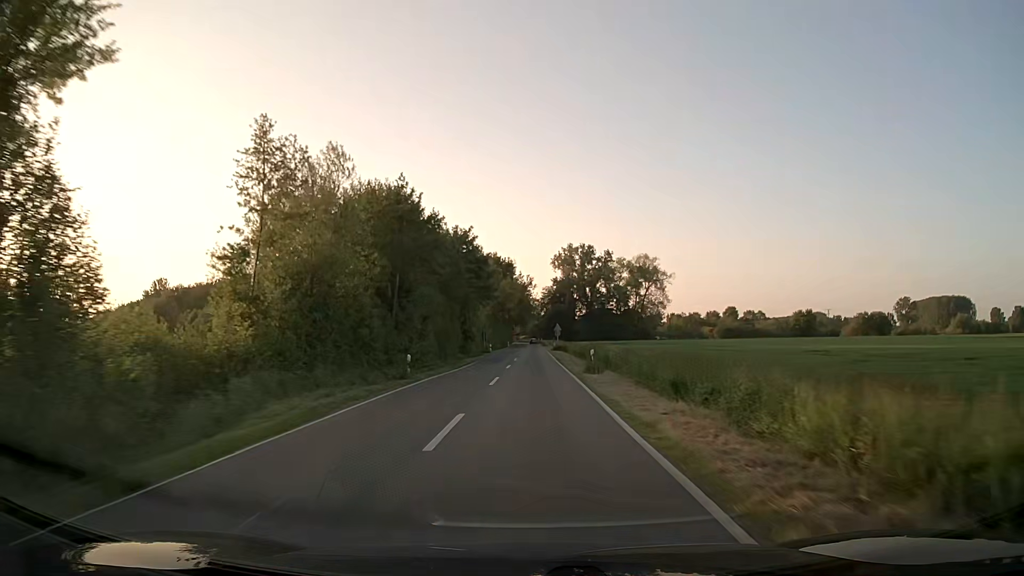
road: secondary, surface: asphalt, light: Day
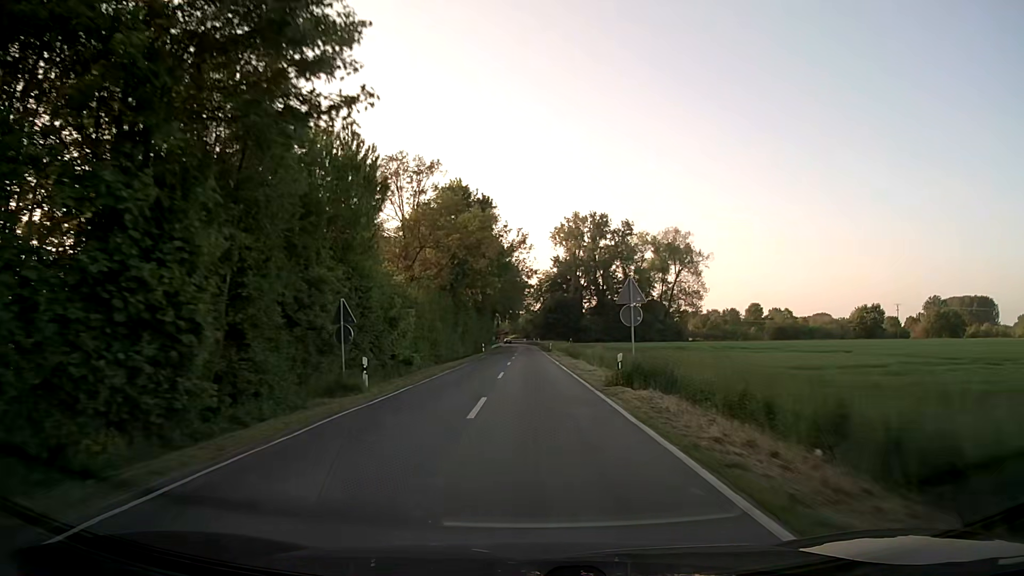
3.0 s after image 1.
(+0.1, +57.2) m; +1°
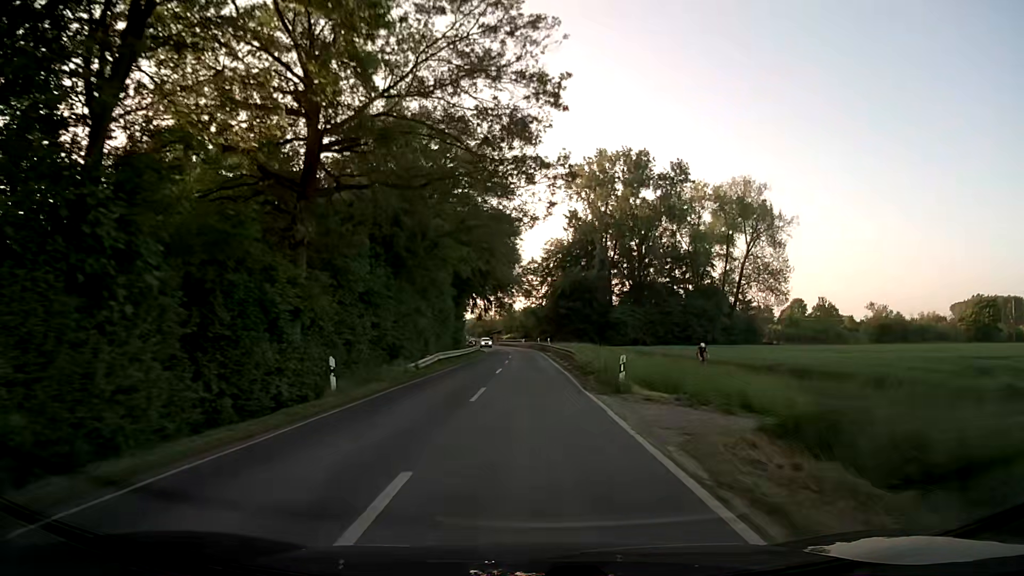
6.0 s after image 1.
(+0.1, +57.2) m; 0°
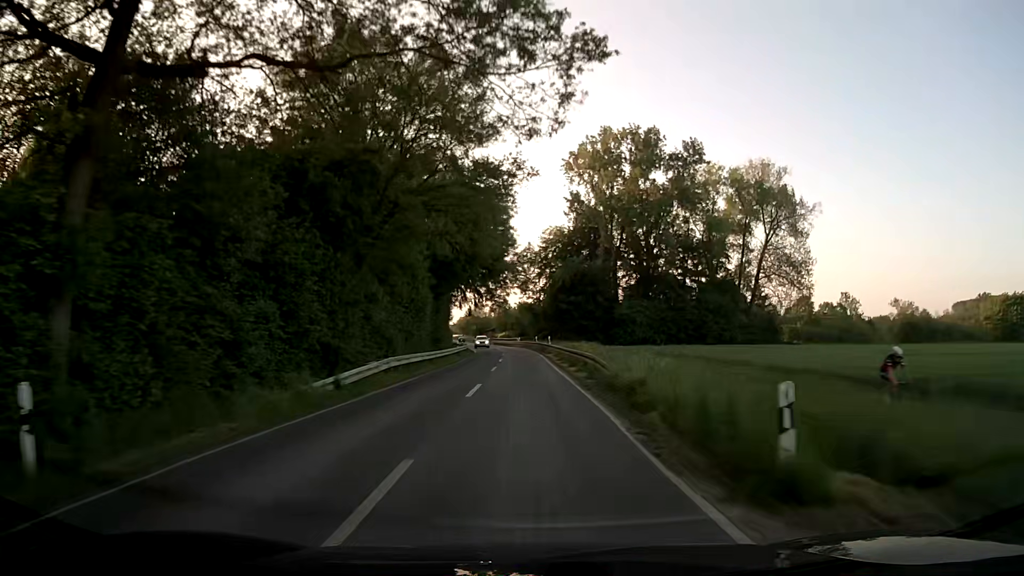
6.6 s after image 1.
(+0.1, +11.4) m; 0°
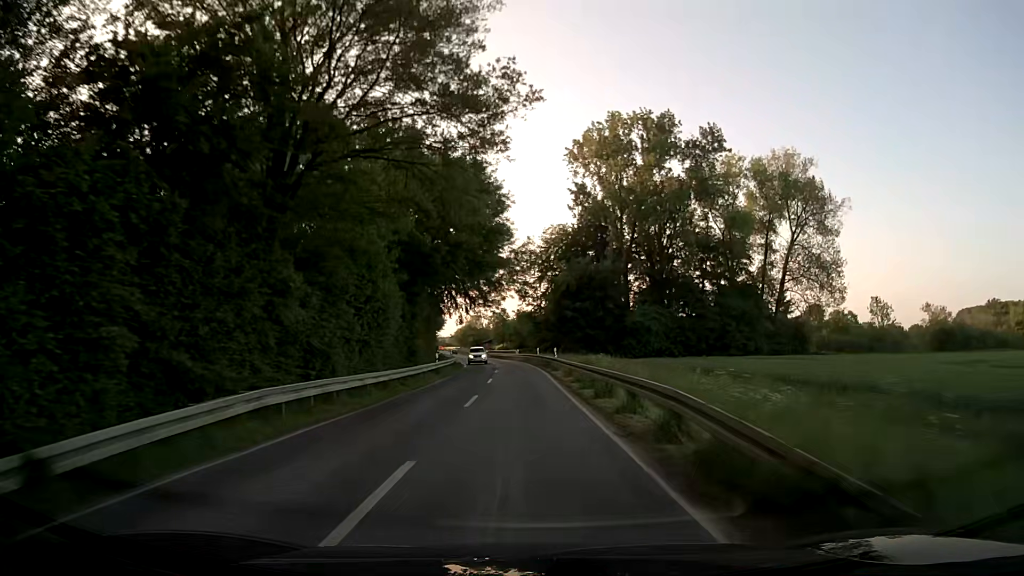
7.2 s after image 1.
(+0.1, +11.4) m; 0°
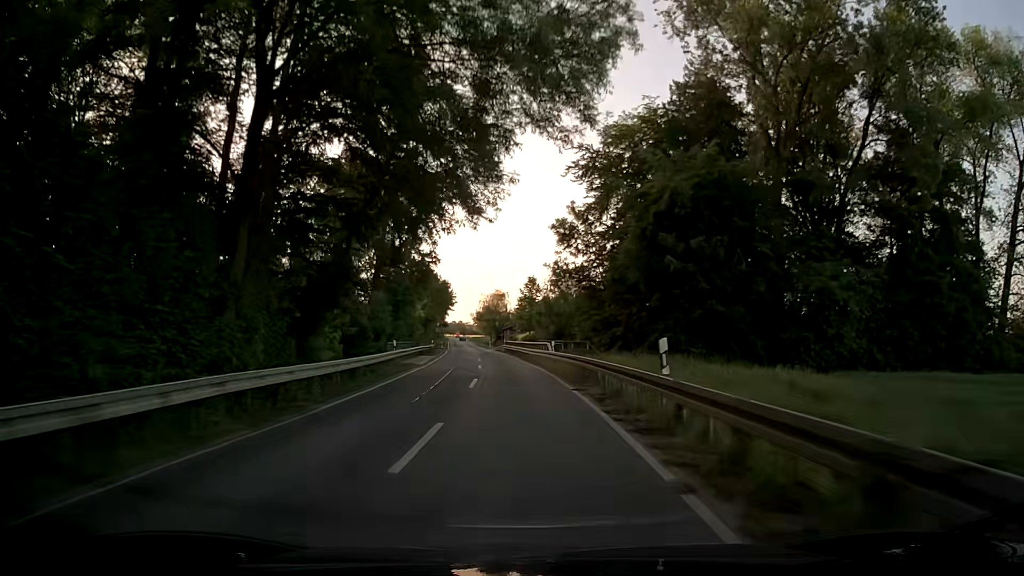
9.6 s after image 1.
(-0.3, +45.7) m; -2°
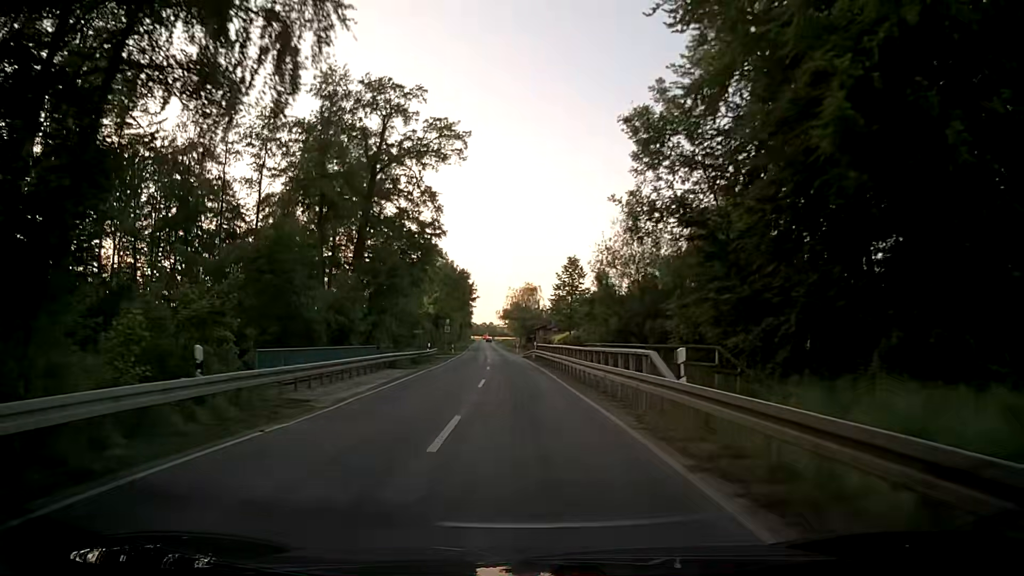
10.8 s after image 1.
(-0.6, +22.8) m; -3°
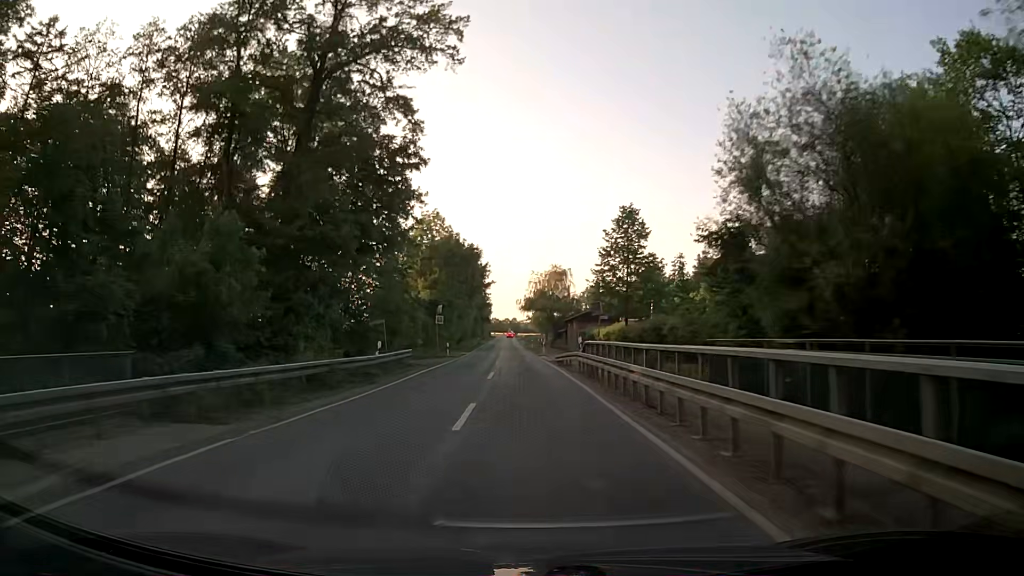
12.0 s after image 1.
(-0.4, +22.9) m; -2°
